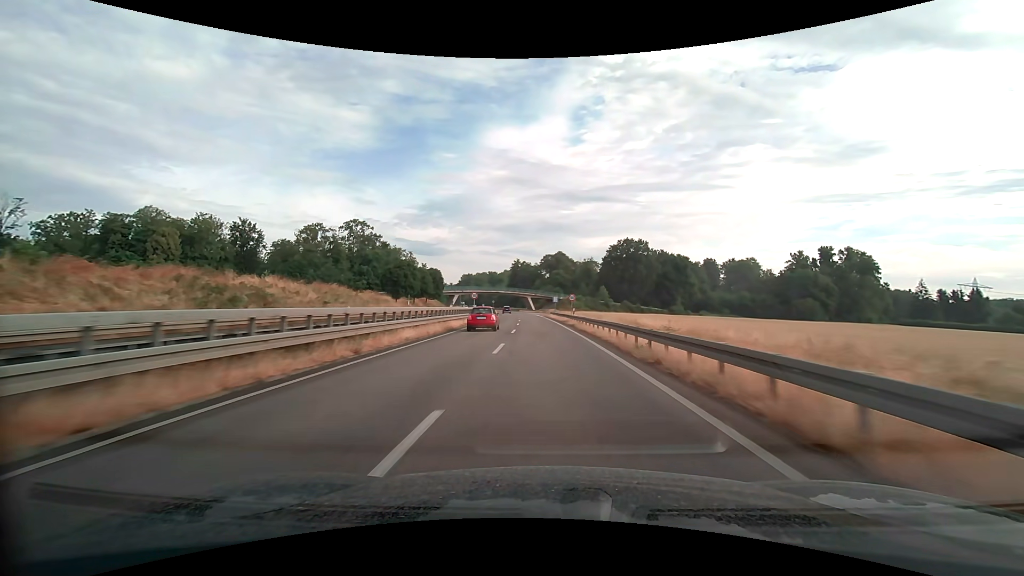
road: trunk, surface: asphalt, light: Day
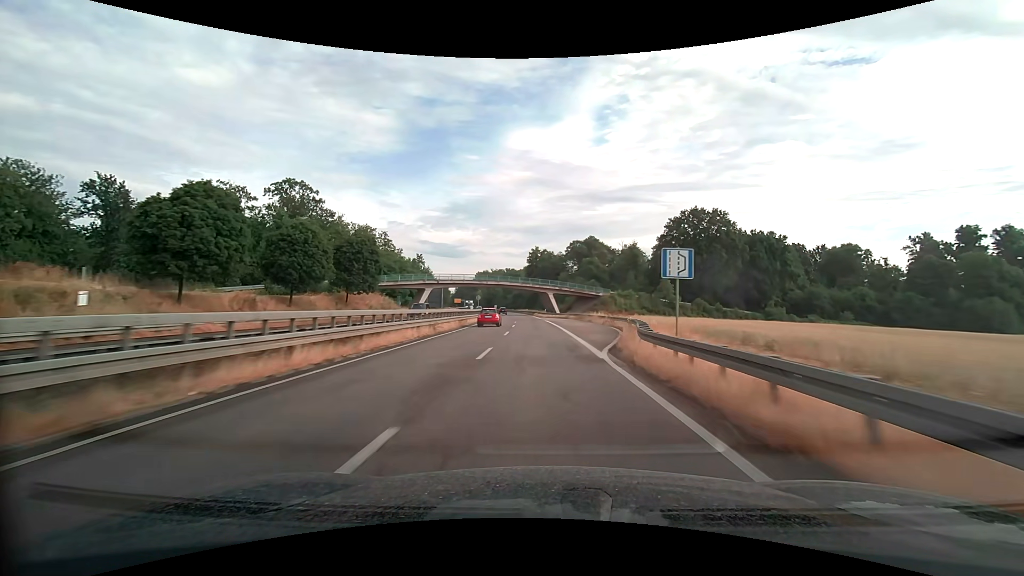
(-1.3, +60.6) m; -3°
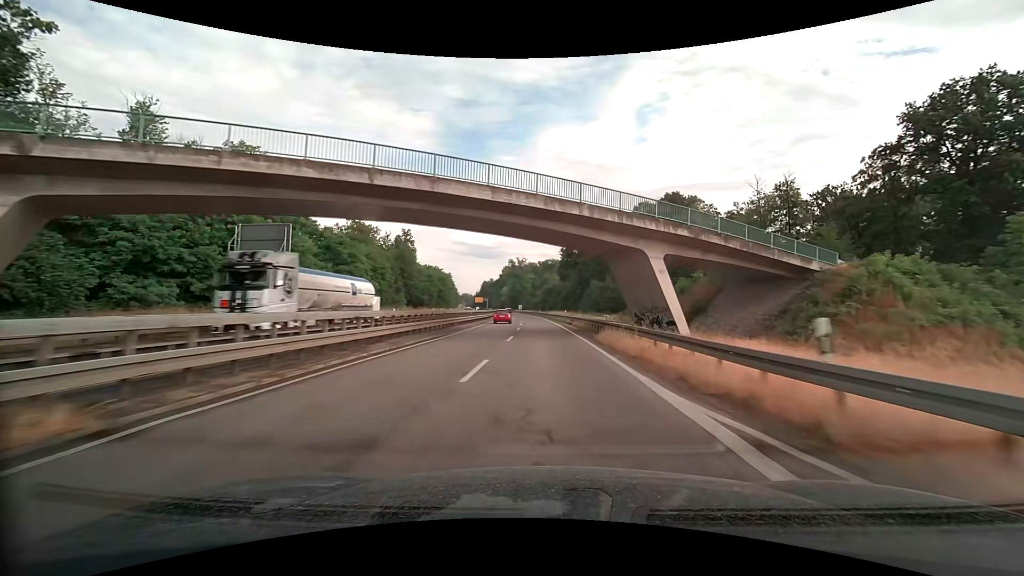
(-2.8, +75.7) m; -4°
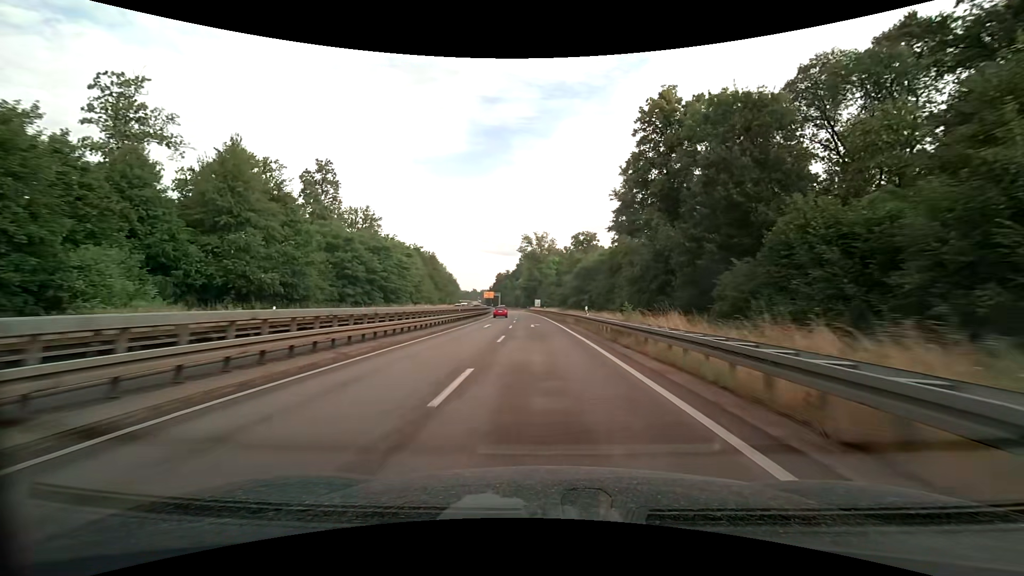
(-2.0, +73.6) m; -3°
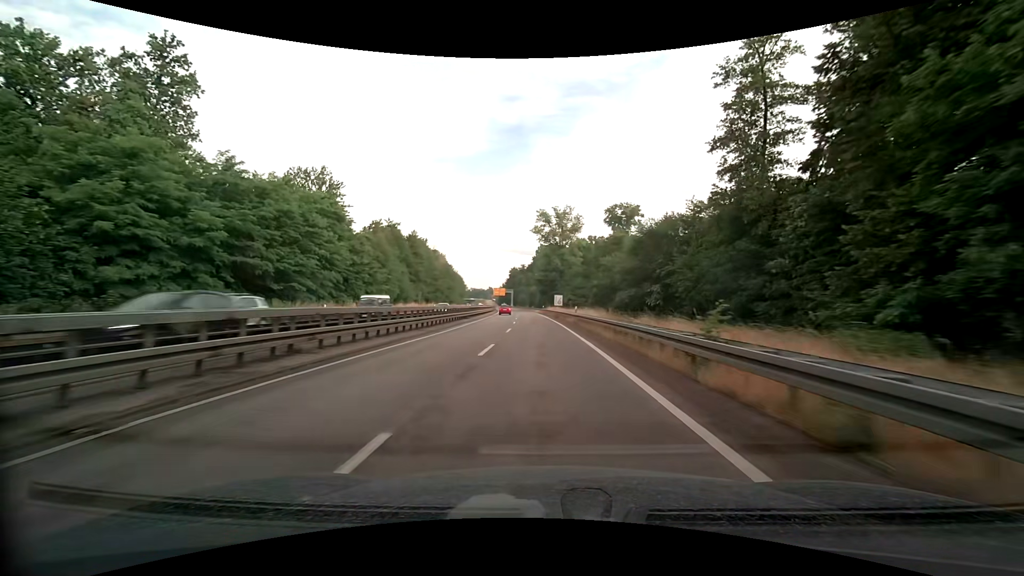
(-0.7, +40.8) m; -2°
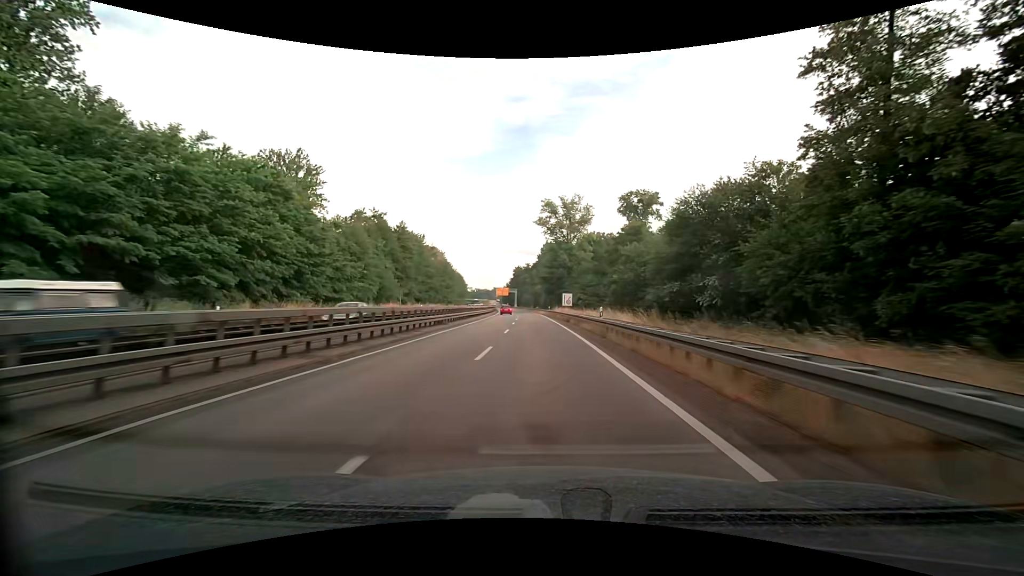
(0.0, +12.8) m; -1°
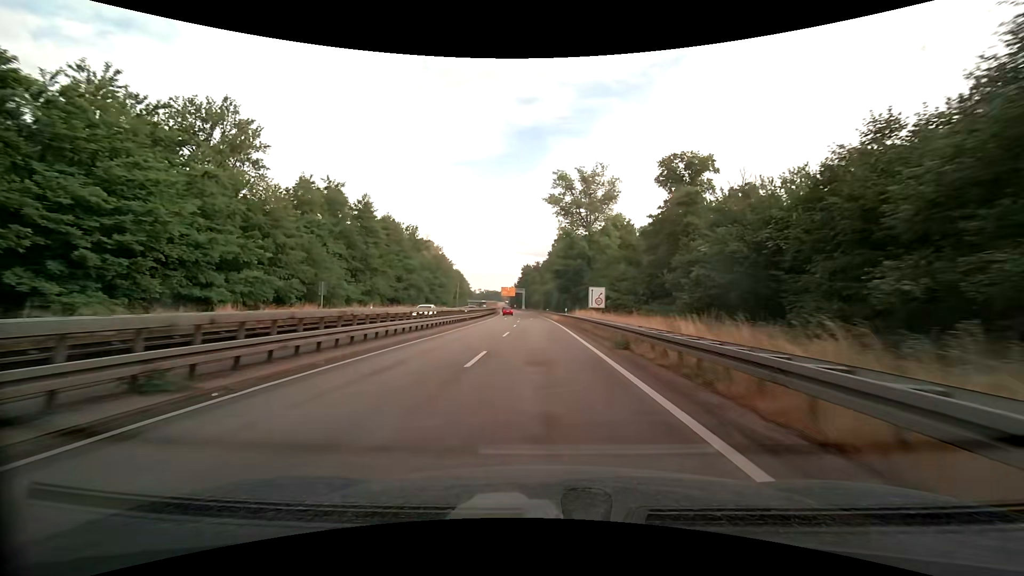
(-0.2, +24.9) m; -1°
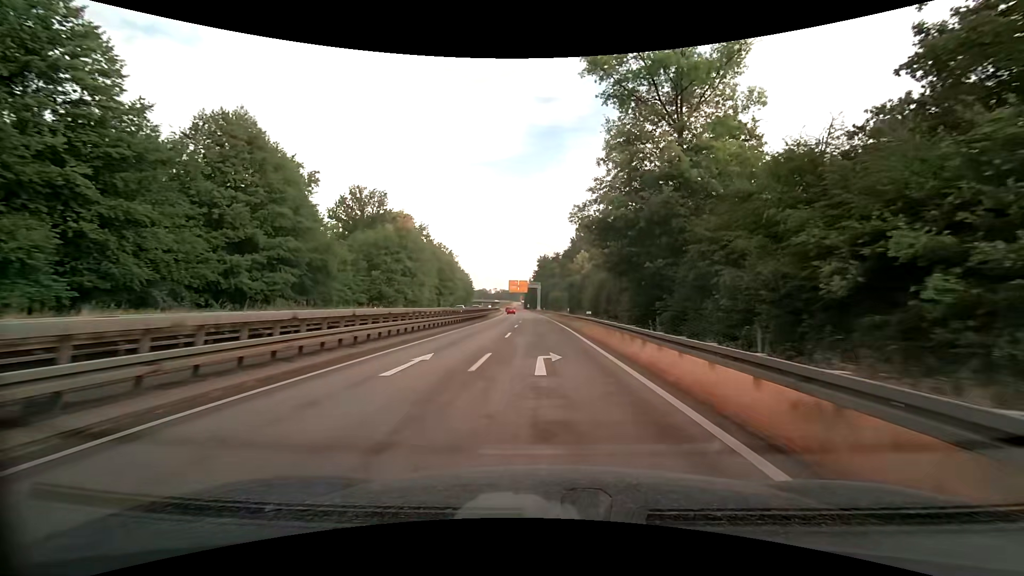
(-1.2, +48.3) m; -2°
(0, +10) (0, +20) (0, +30) (-1, +40) (-1, +50) (-1, +60) (-2, +70) (-2, +80) (-3, +90) (-4, +100) m
